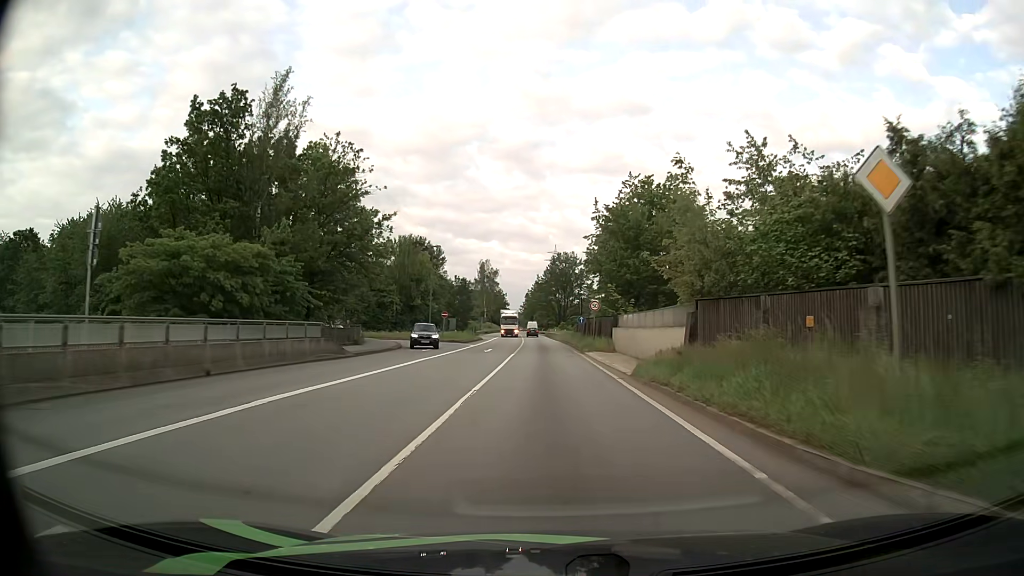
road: primary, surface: asphalt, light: Day
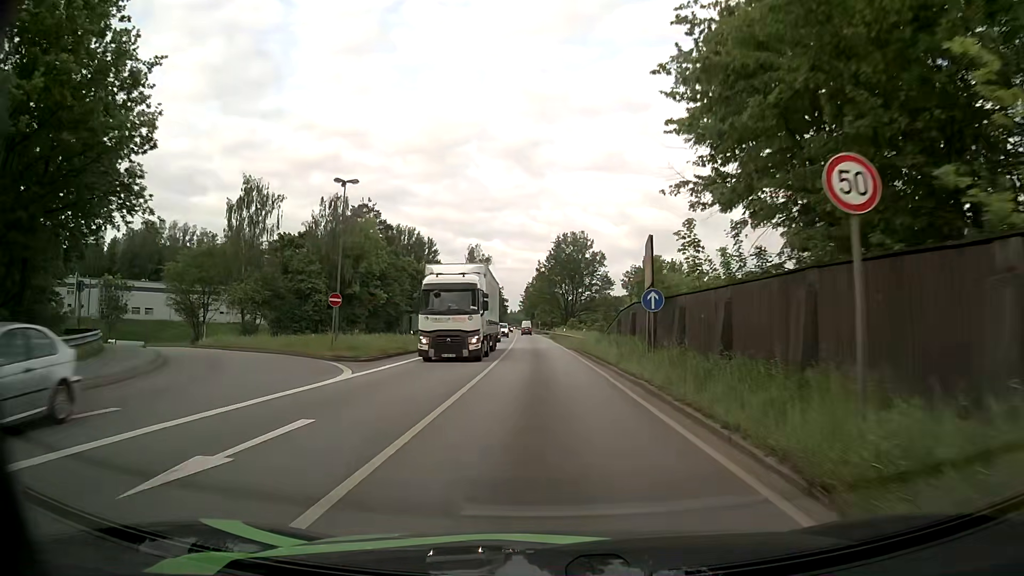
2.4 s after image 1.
(0.0, +34.0) m; 0°
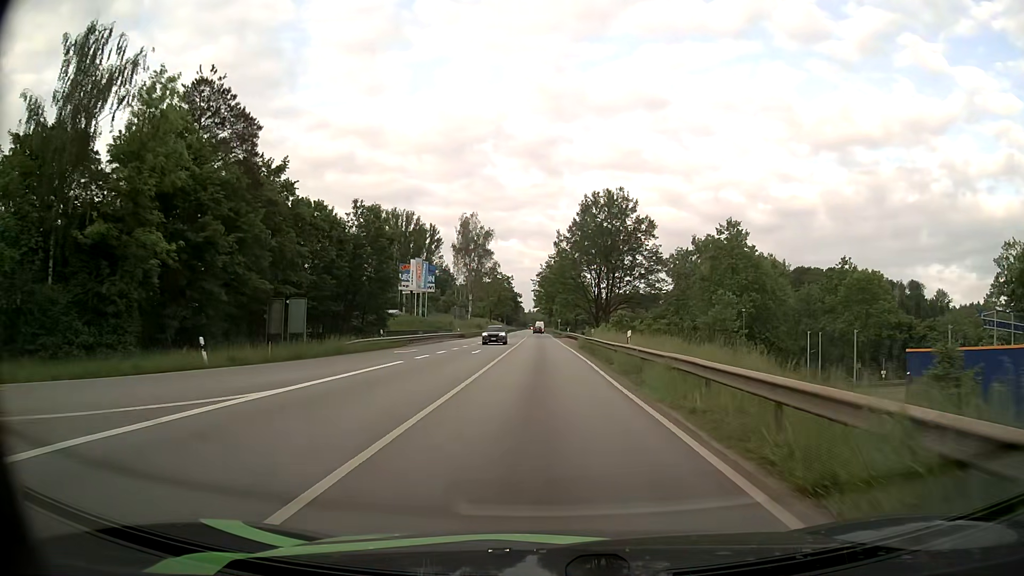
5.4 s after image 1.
(-0.5, +42.4) m; -2°
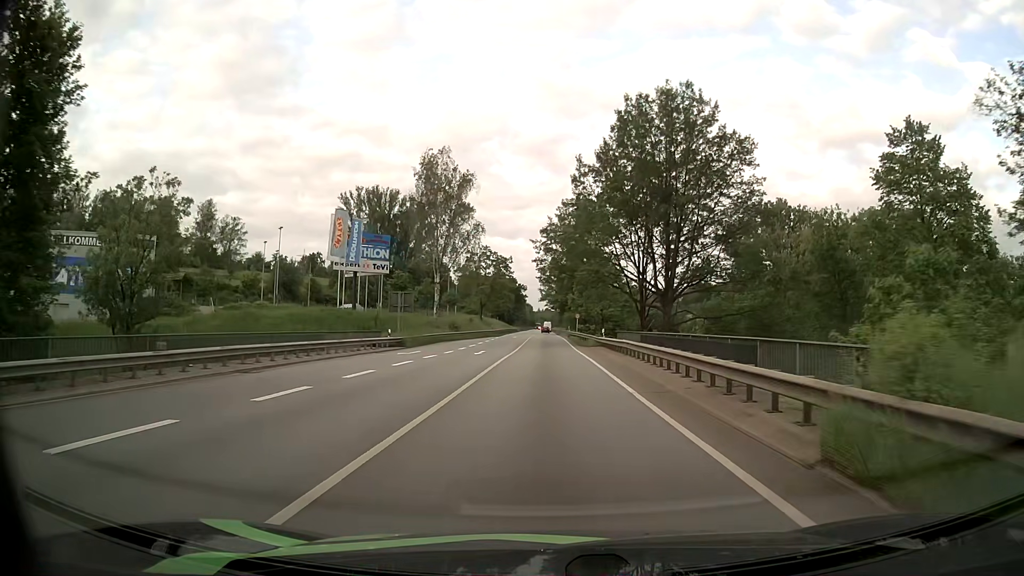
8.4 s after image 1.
(-0.4, +41.2) m; -1°
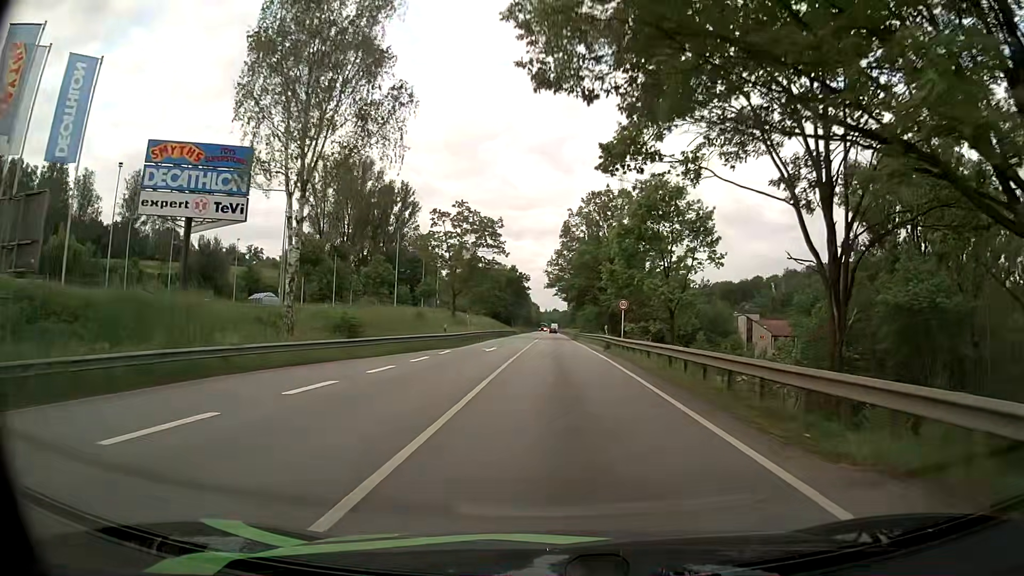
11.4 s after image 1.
(-0.3, +41.7) m; -1°
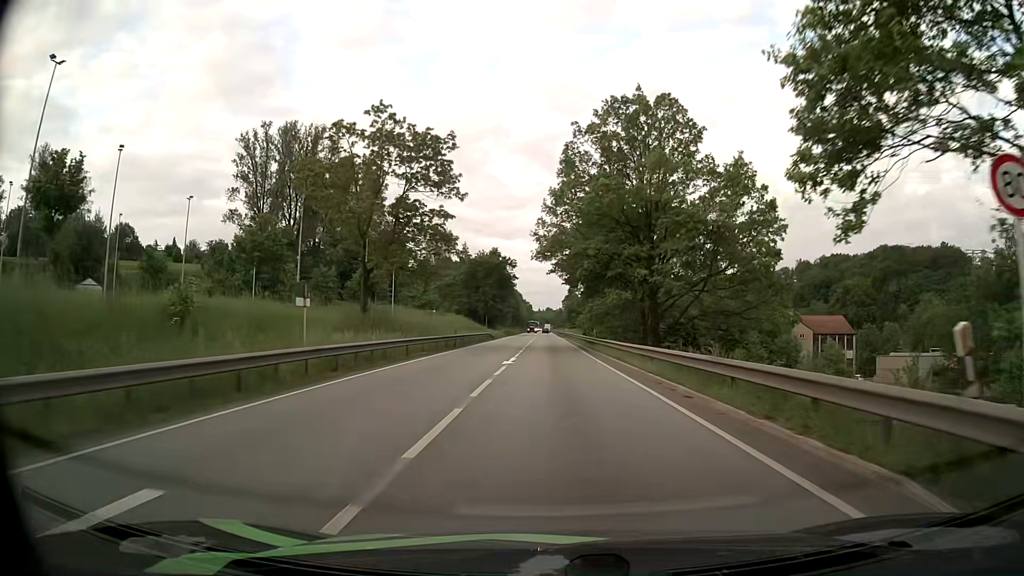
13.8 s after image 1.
(0.0, +33.8) m; +1°
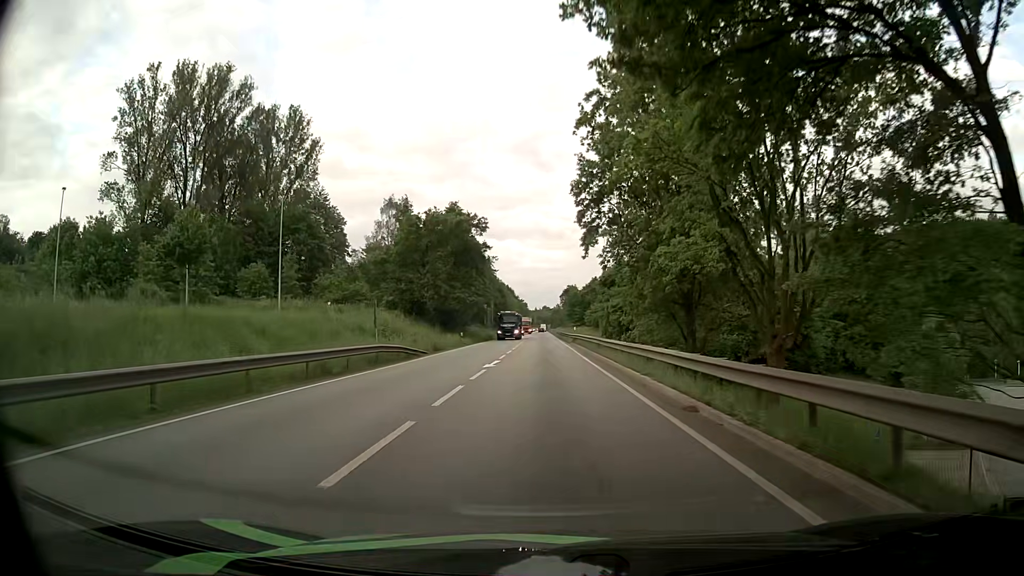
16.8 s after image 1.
(+0.3, +43.4) m; 0°
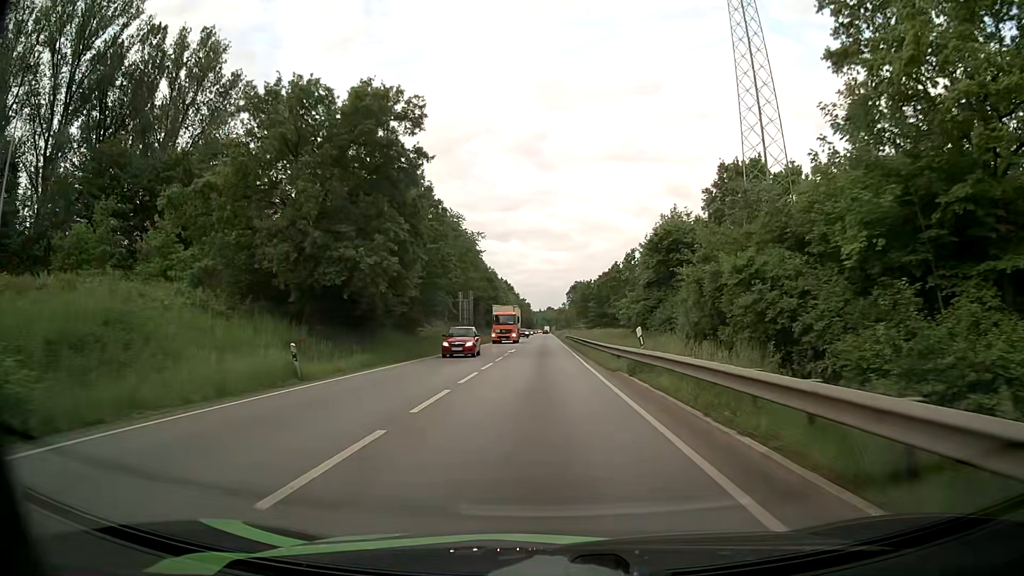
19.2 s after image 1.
(-0.2, +37.2) m; -1°
